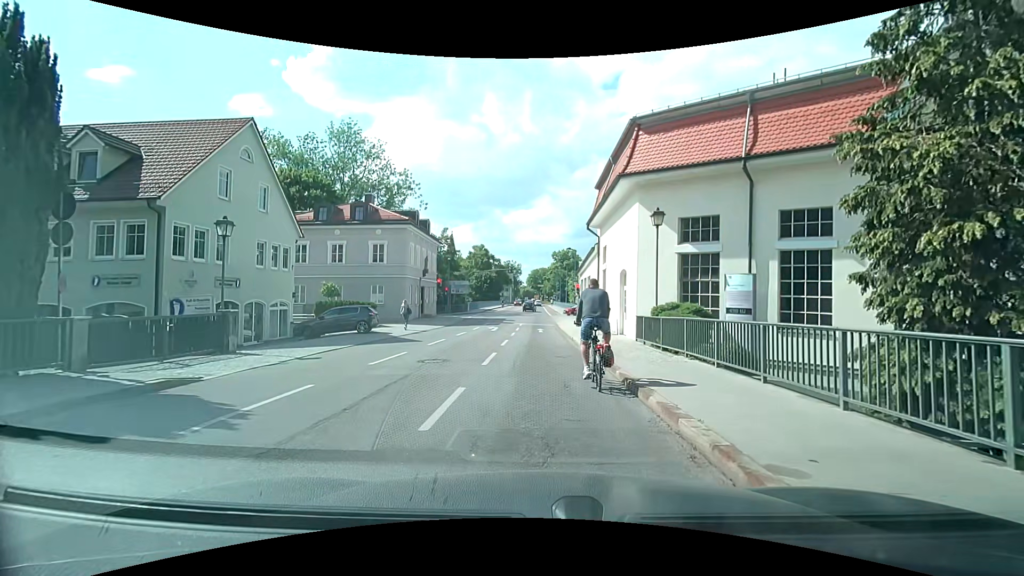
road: residential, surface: asphalt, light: Day
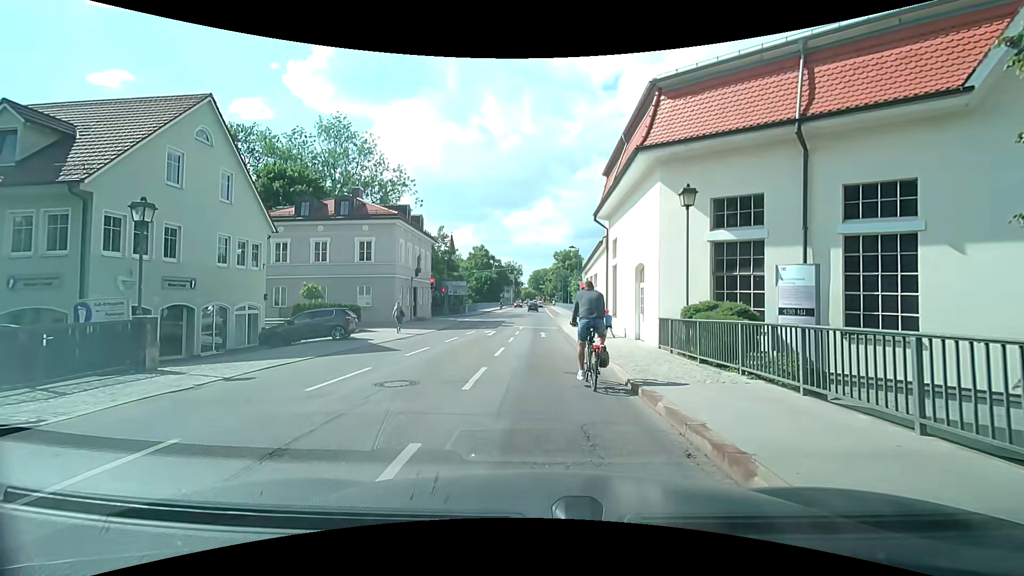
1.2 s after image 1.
(+0.1, +3.3) m; +1°
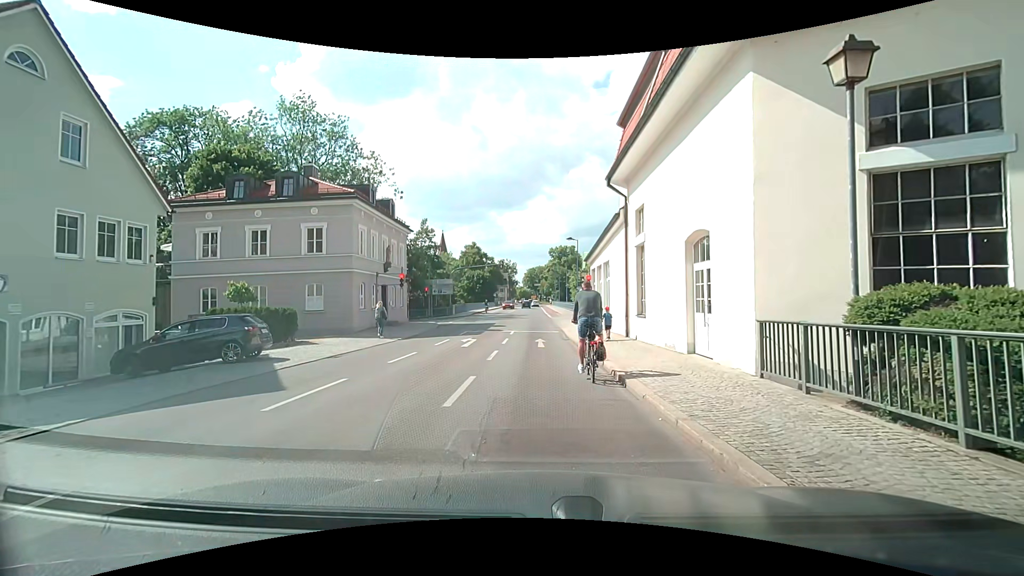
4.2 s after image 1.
(0.0, +7.3) m; 0°
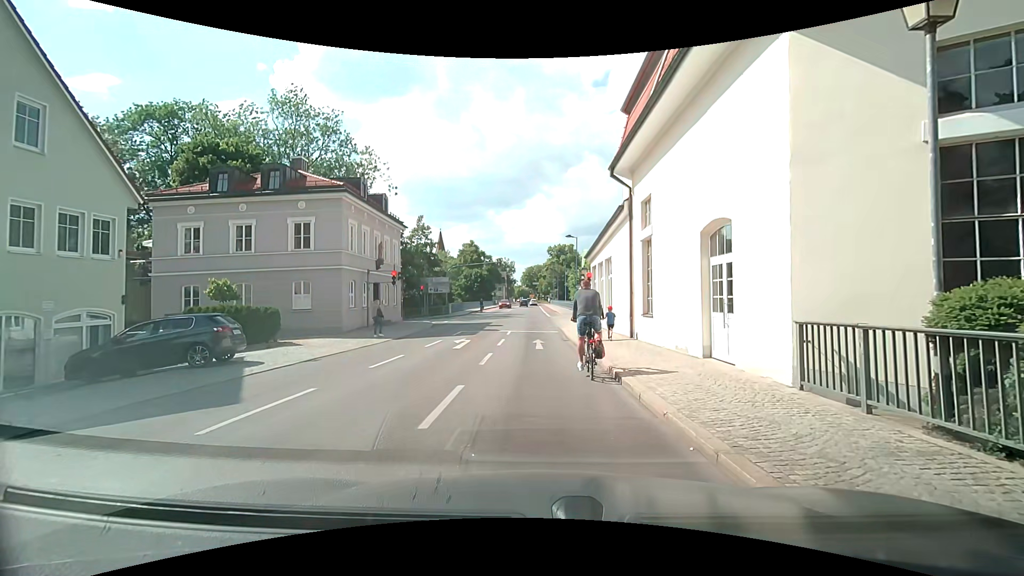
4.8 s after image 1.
(0.0, +1.3) m; -1°
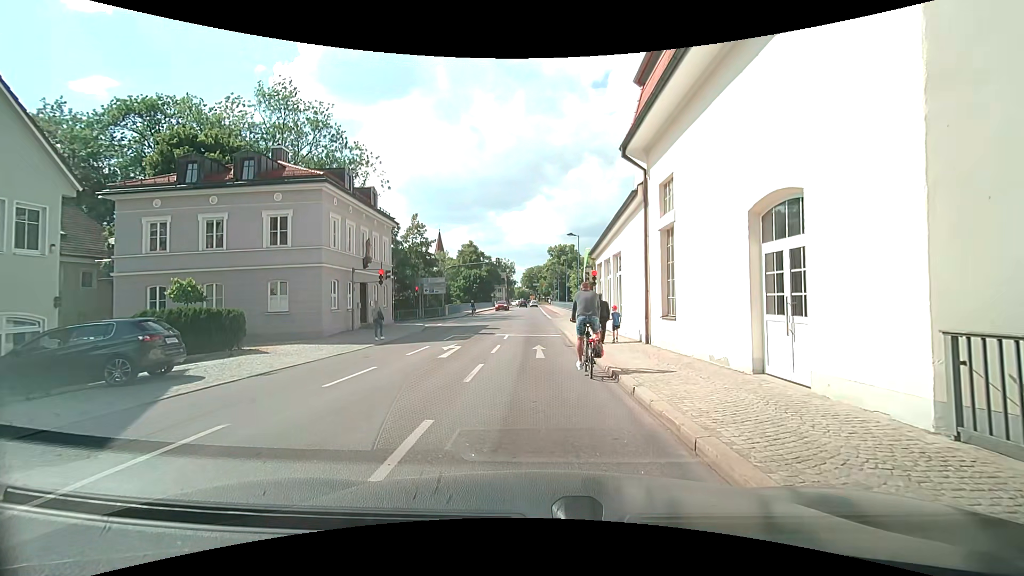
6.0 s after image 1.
(0.0, +2.6) m; -2°
